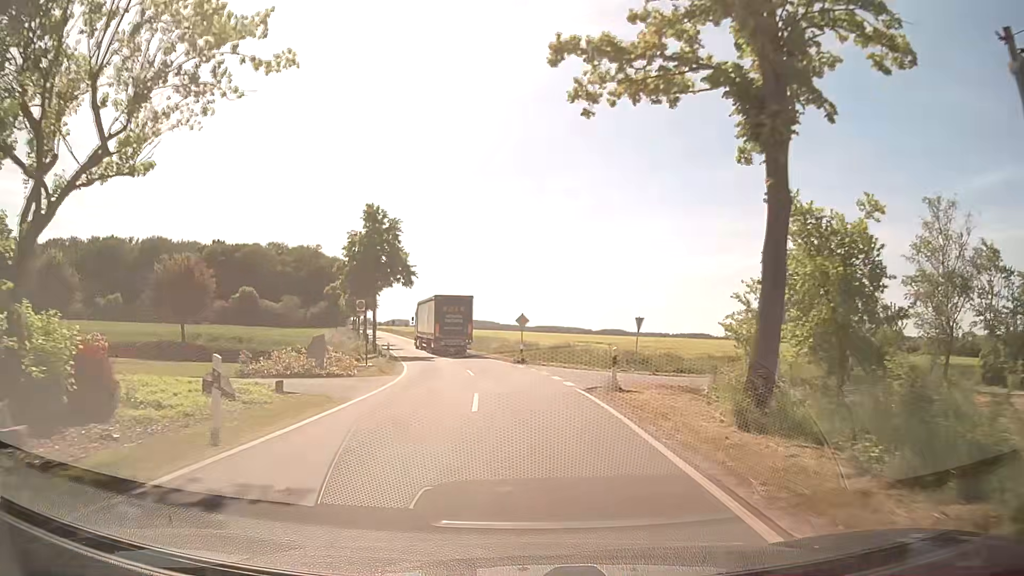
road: tertiary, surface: asphalt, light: Day
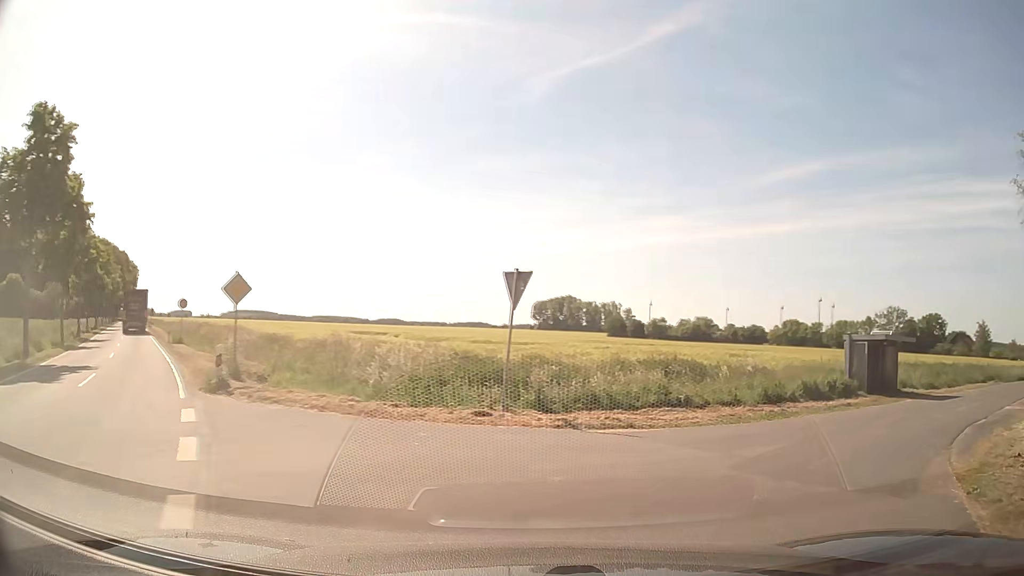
(+0.6, +20.9) m; +18°
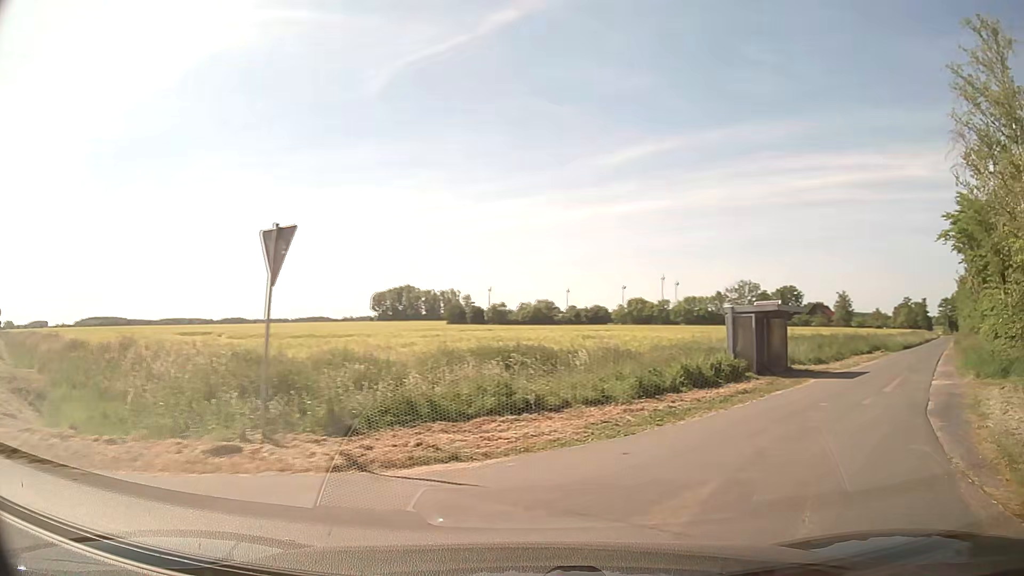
(+0.6, +4.5) m; +13°
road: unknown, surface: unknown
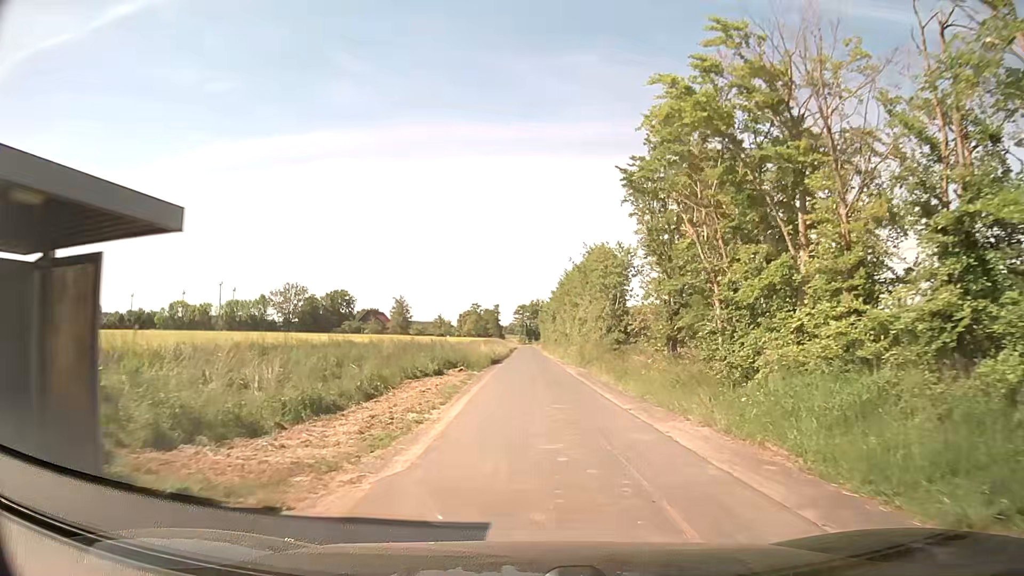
(+8.7, +18.8) m; +38°
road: unclassified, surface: asphalt
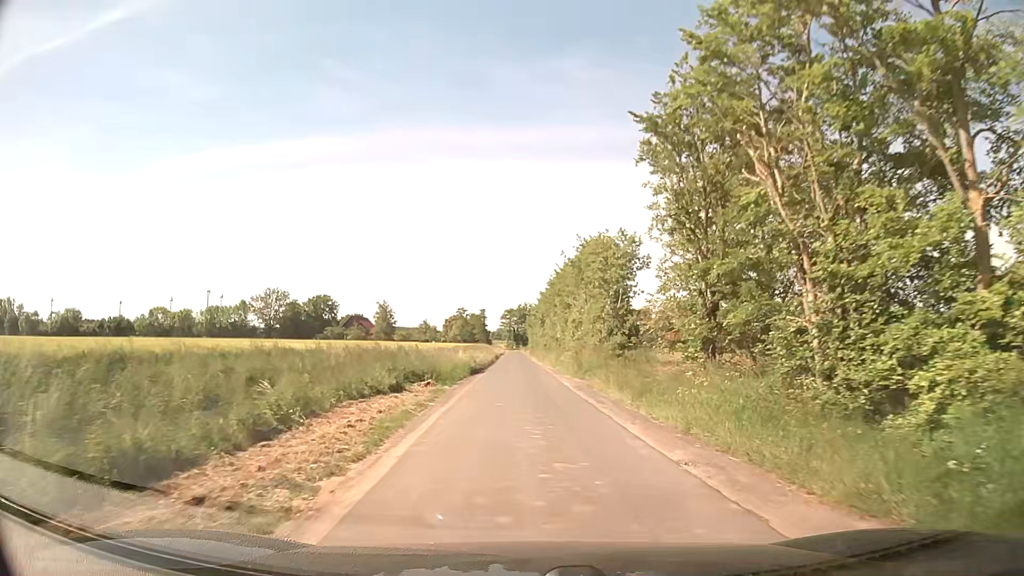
(0.0, +6.6) m; +1°
